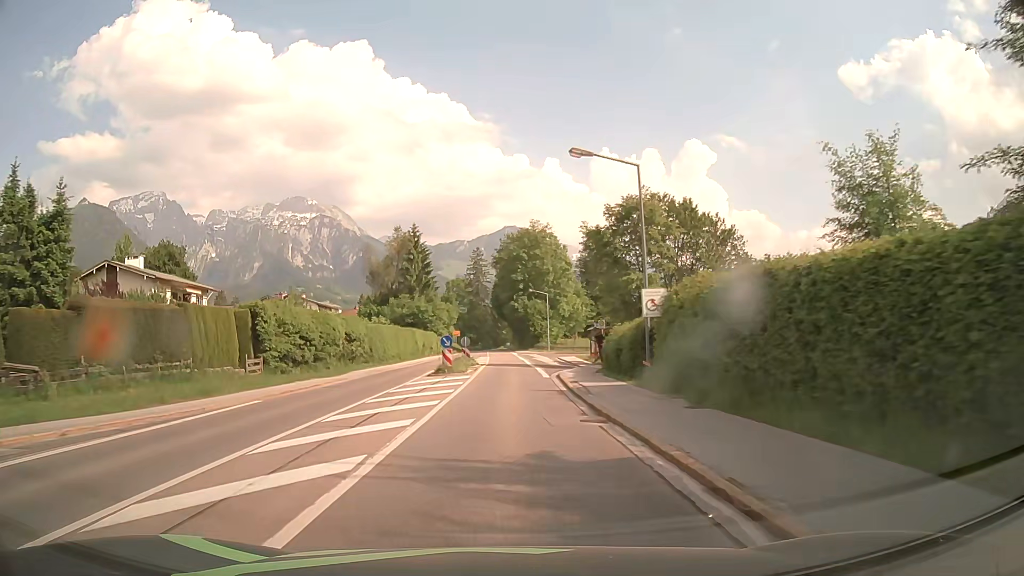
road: secondary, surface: asphalt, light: Day
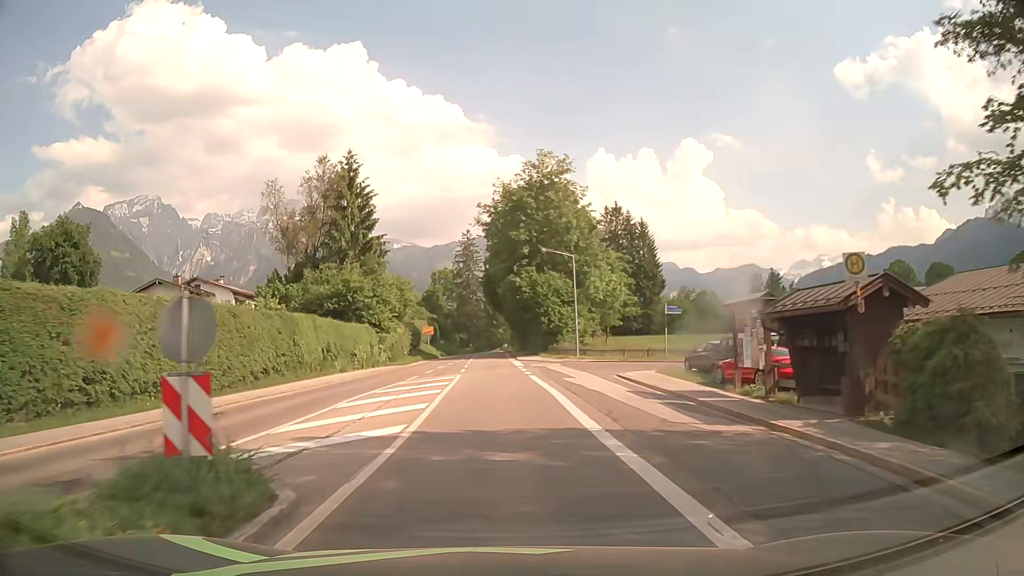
(+0.2, +38.0) m; 0°
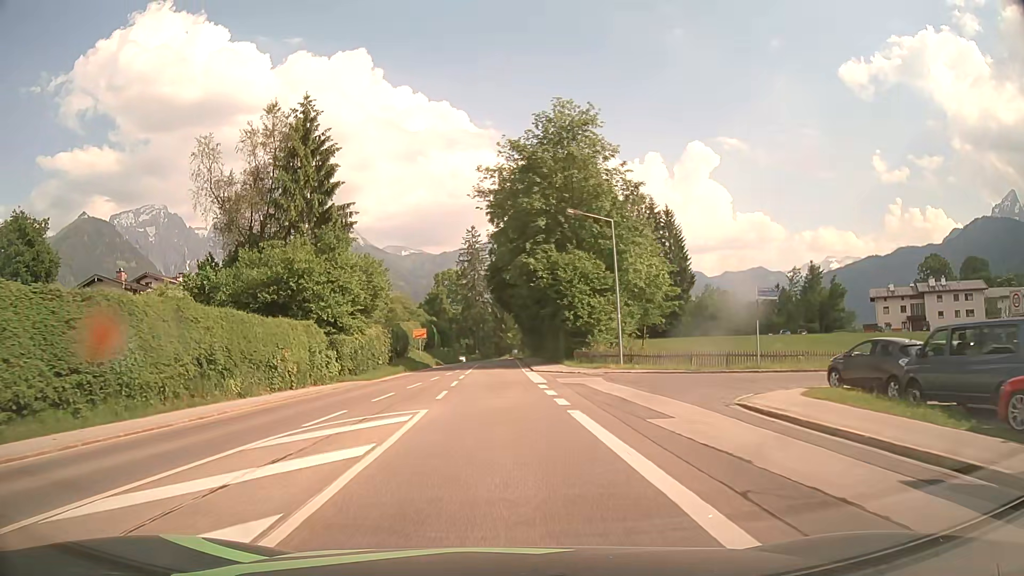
(-0.1, +15.2) m; -1°
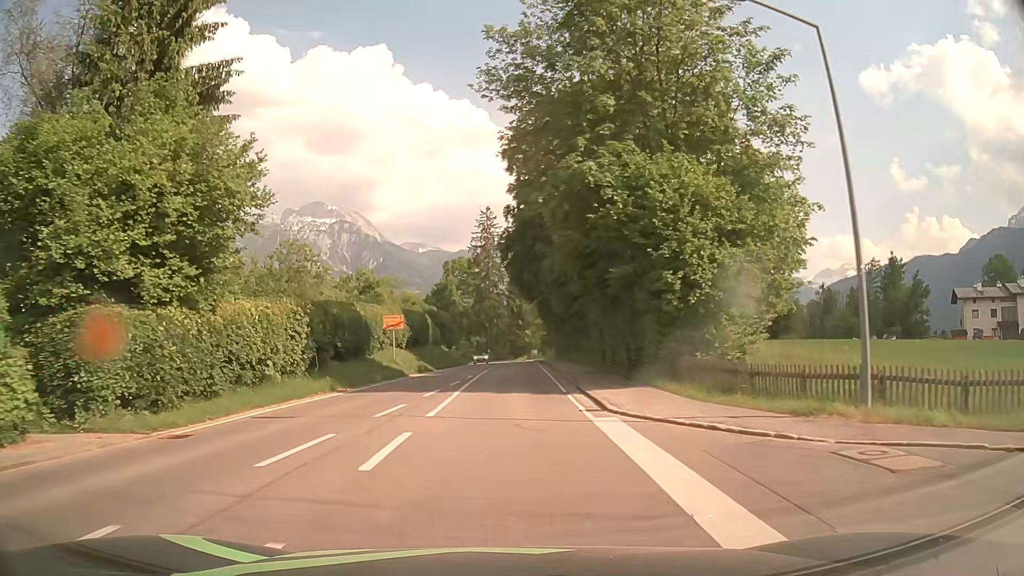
(-0.4, +22.7) m; -2°
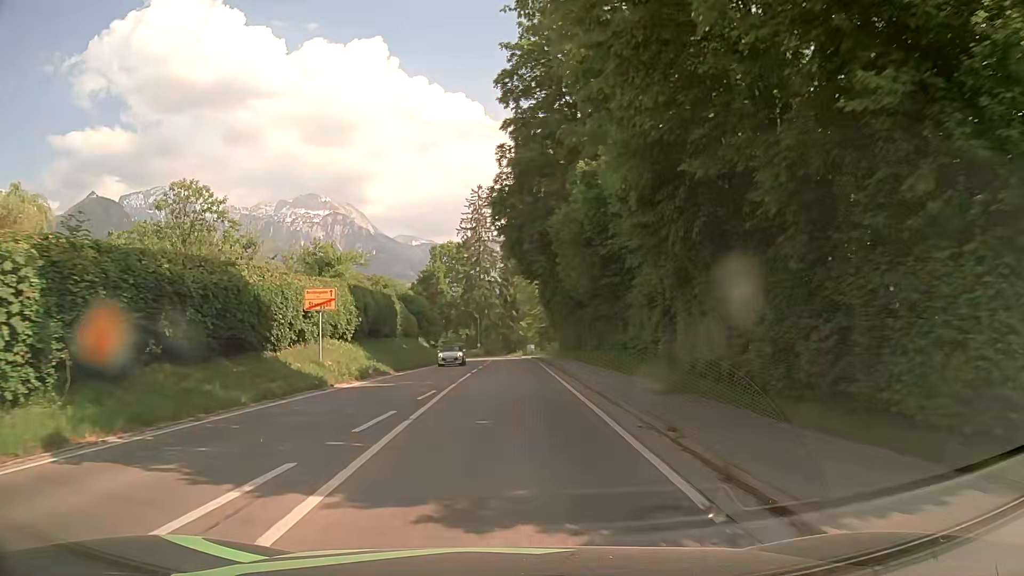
(+0.1, +15.1) m; +1°
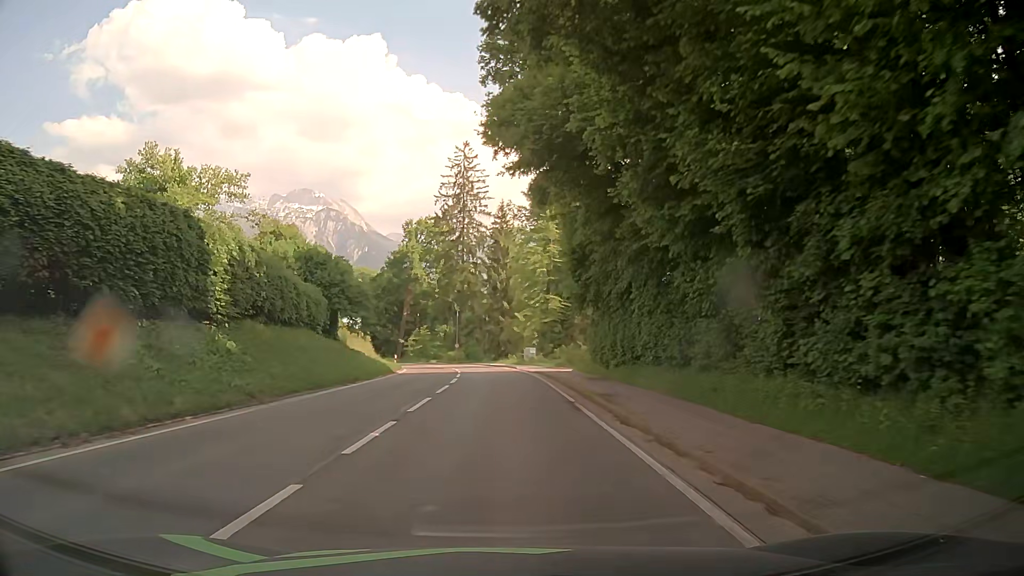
(+0.1, +30.6) m; 0°
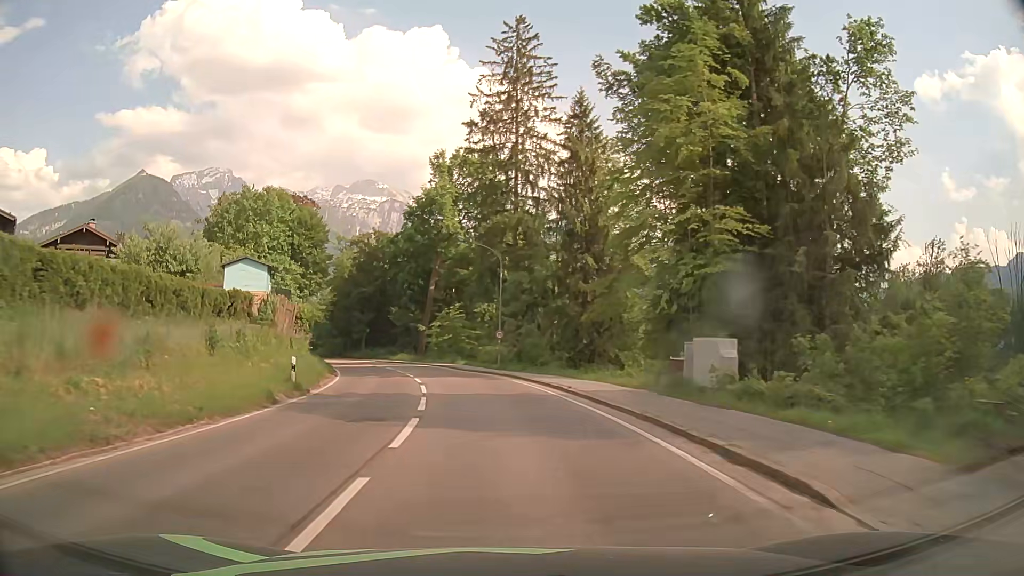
(-0.7, +41.6) m; -5°
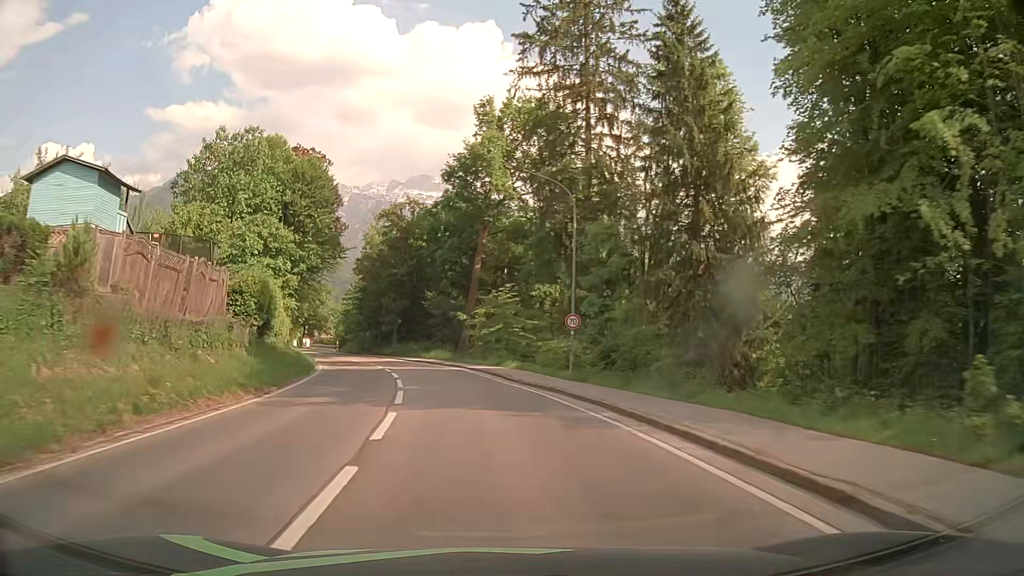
(-0.7, +17.7) m; -5°
(0, +10) (-1, +20) (-3, +30) (-5, +40) (-8, +49) (-11, +59) (-15, +68) (-19, +77) (-23, +86) (-27, +95) m
